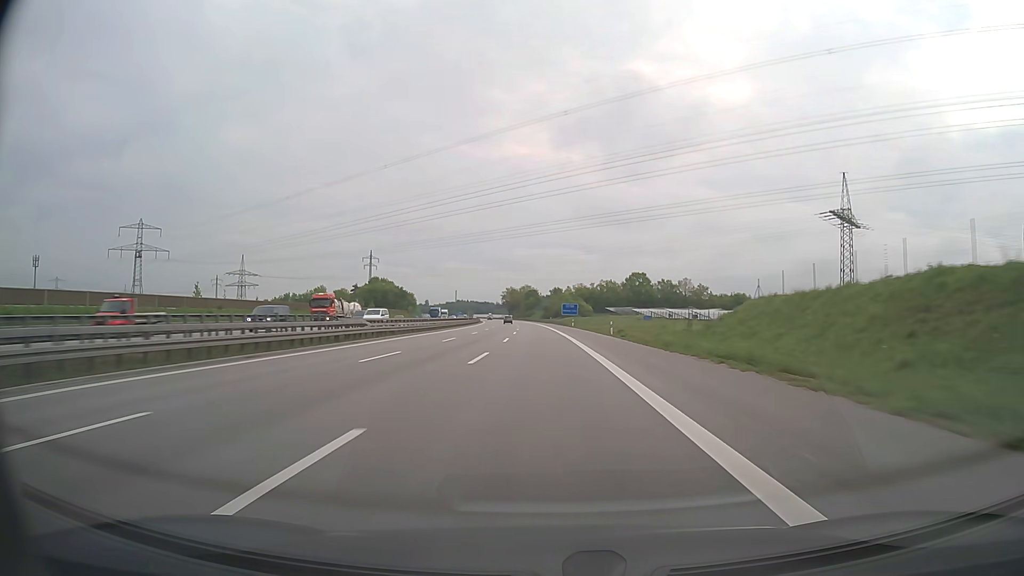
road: motorway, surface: asphalt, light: Day
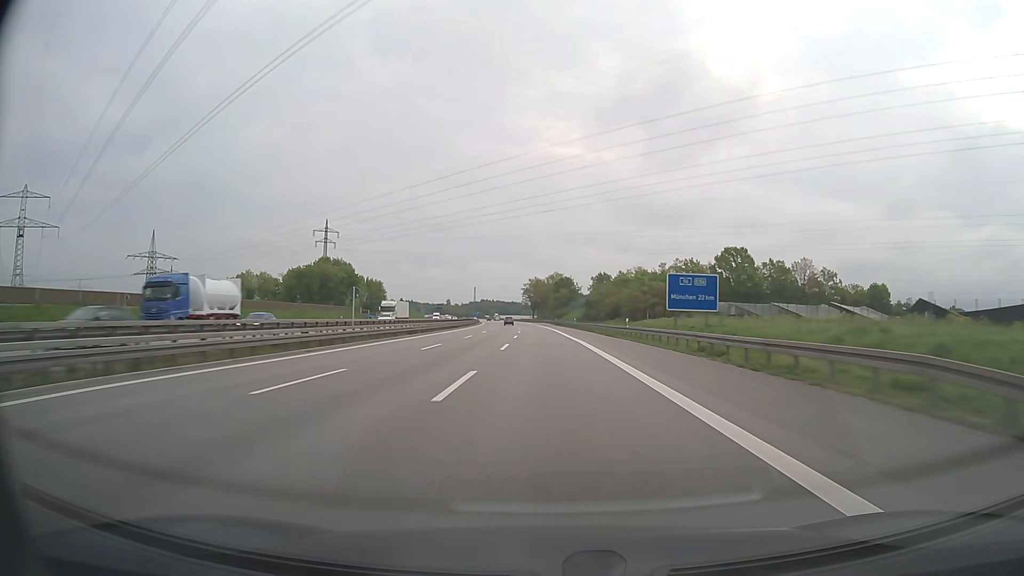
(-2.6, +99.1) m; -3°
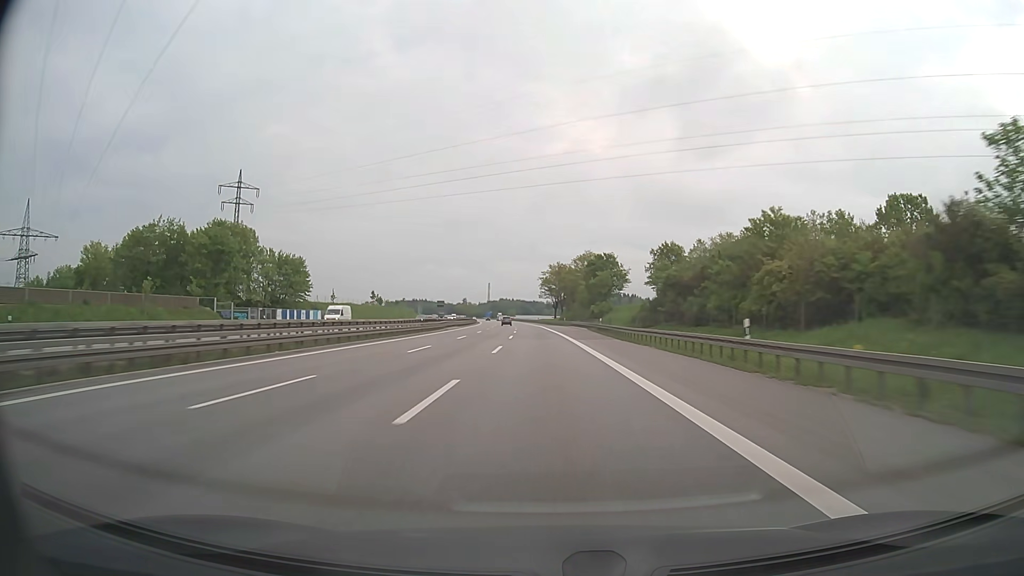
(-1.1, +74.3) m; -2°
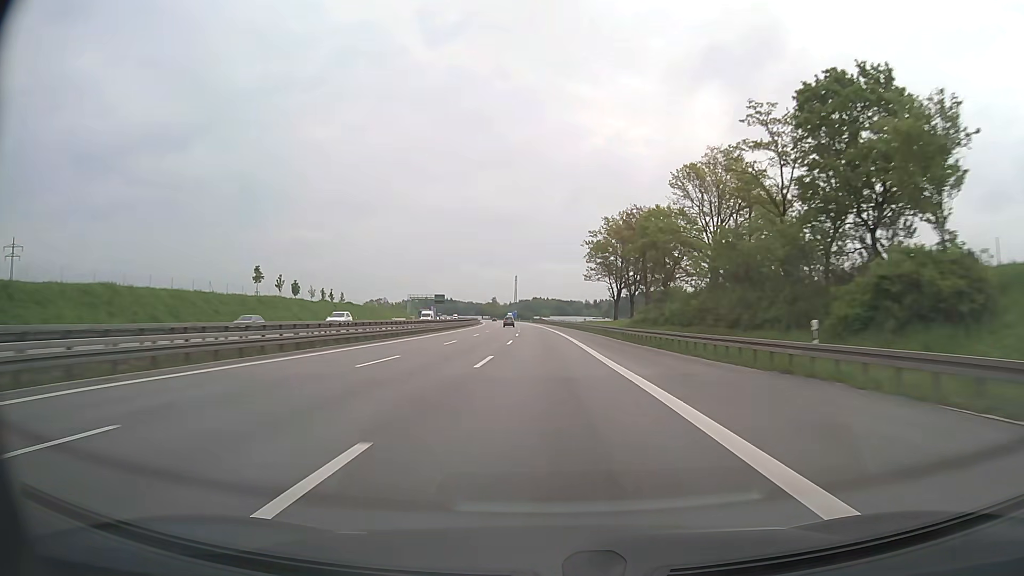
(-2.7, +98.5) m; -3°
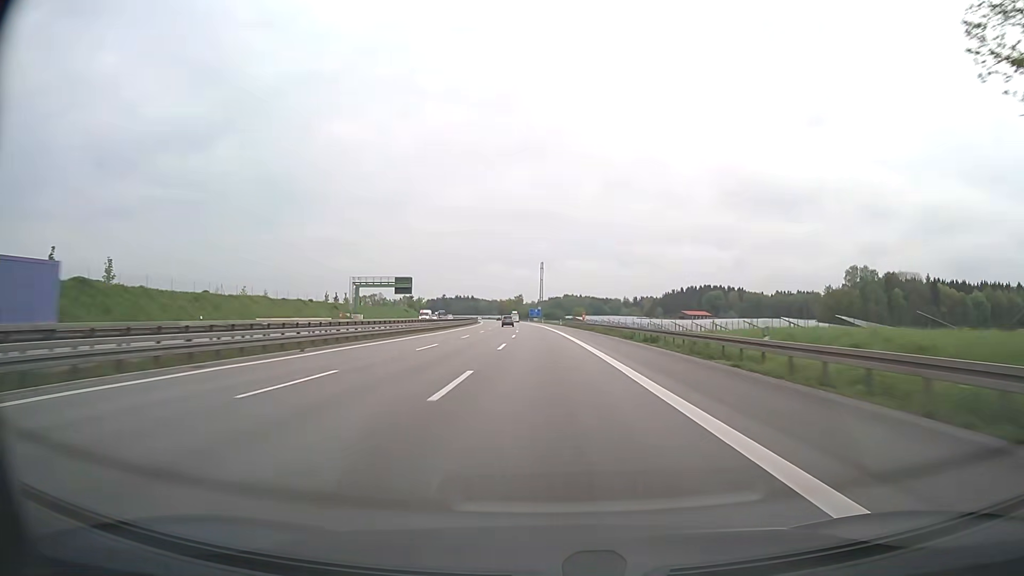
(-2.5, +98.2) m; -3°
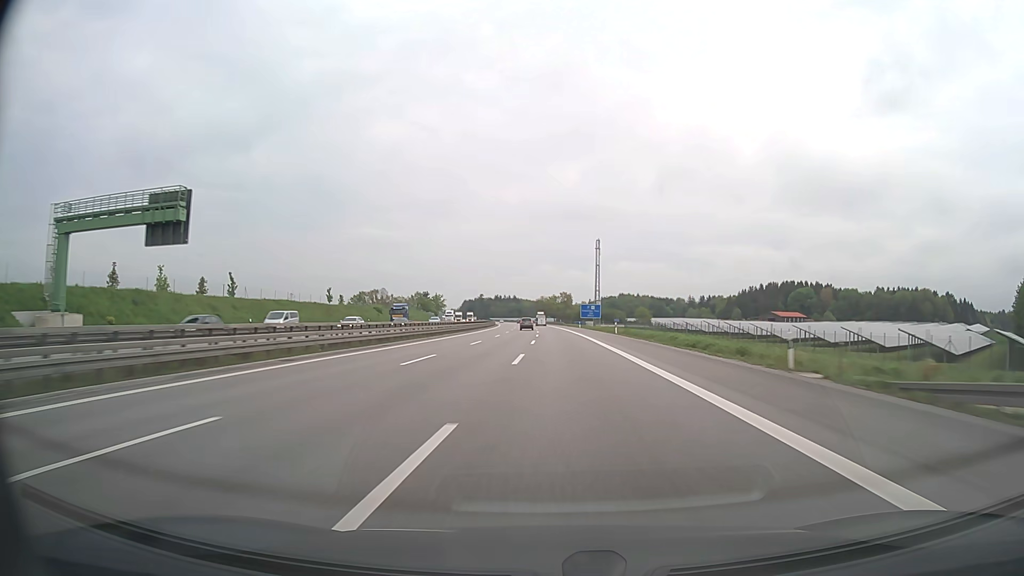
(-2.8, +98.4) m; -4°
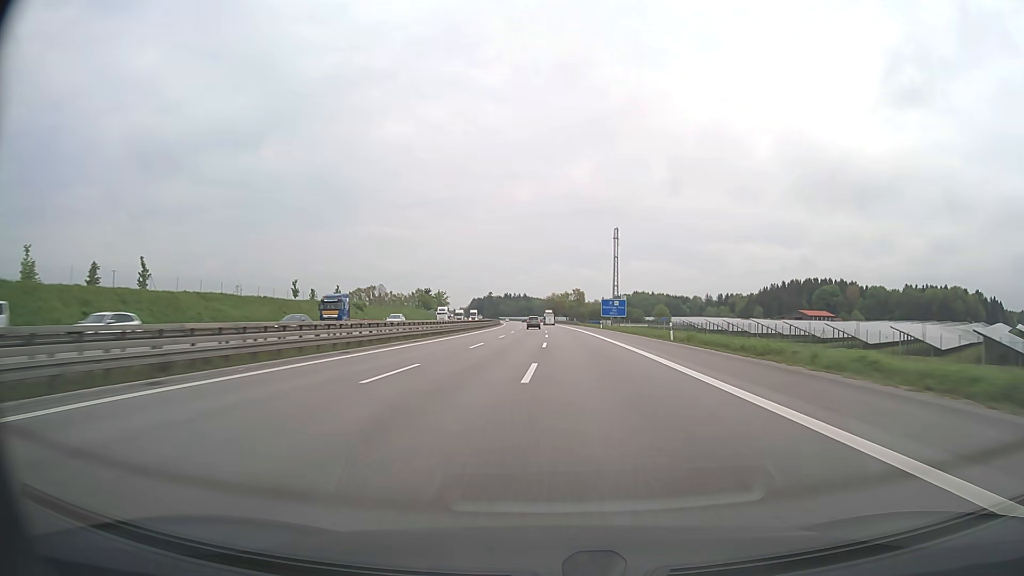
(-0.2, +24.7) m; -1°
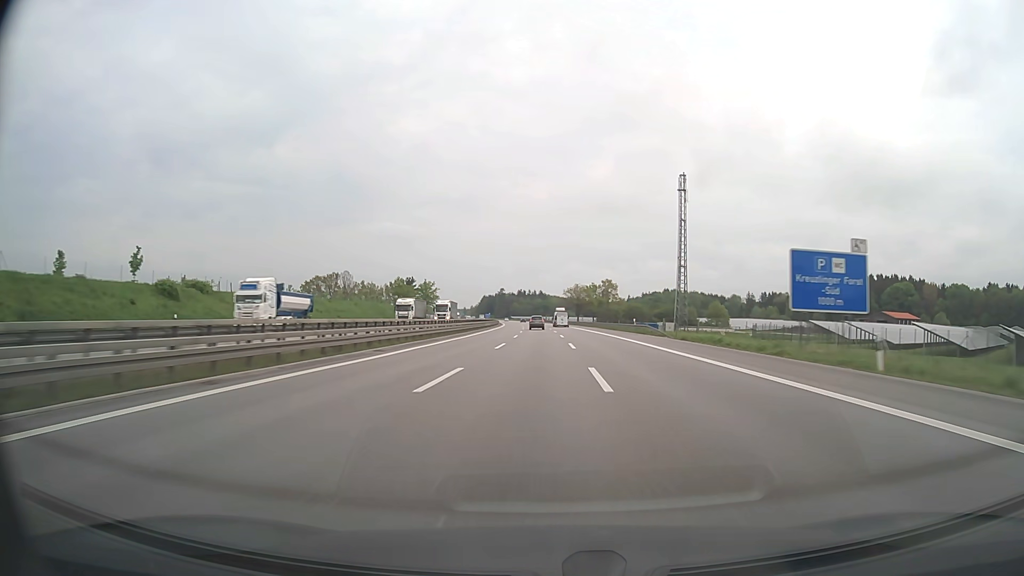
(-1.3, +73.8) m; -2°
(0, +10) (0, +20) (0, +30) (0, +40) (0, +50) (0, +60) (-1, +70) (-1, +80) (-1, +90) (-1, +100) m
